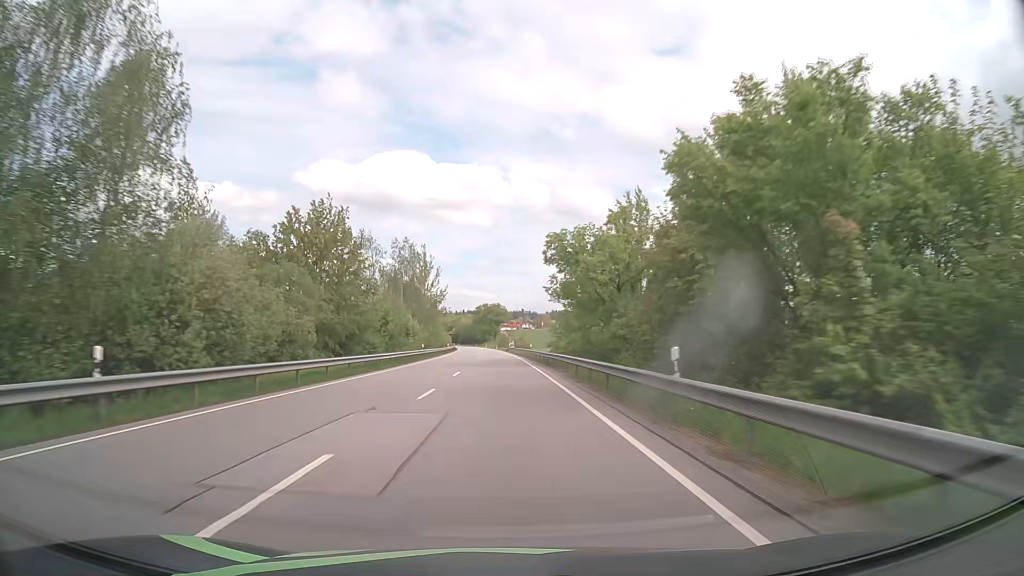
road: primary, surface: asphalt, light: Day
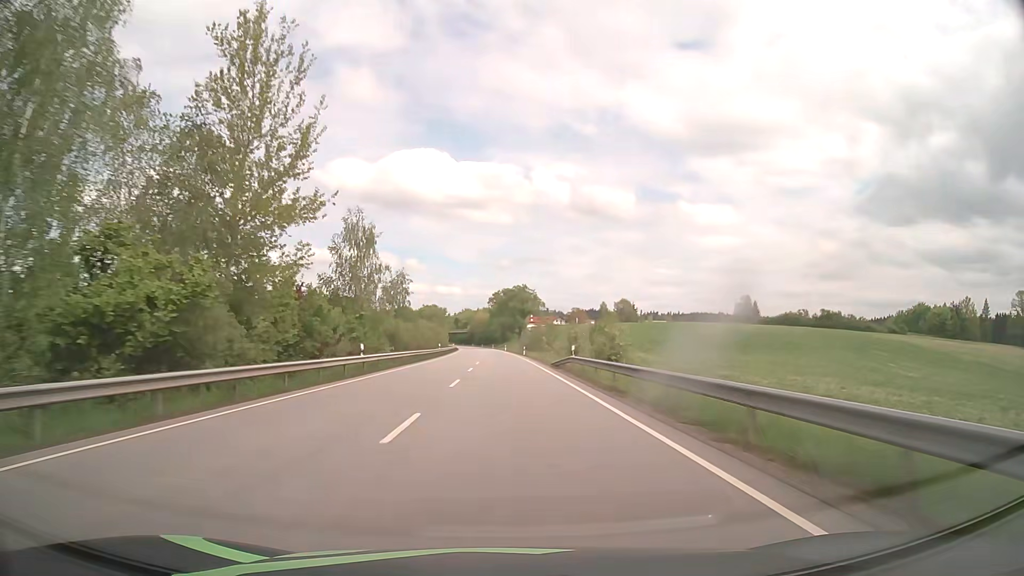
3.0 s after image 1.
(-1.3, +79.1) m; -2°
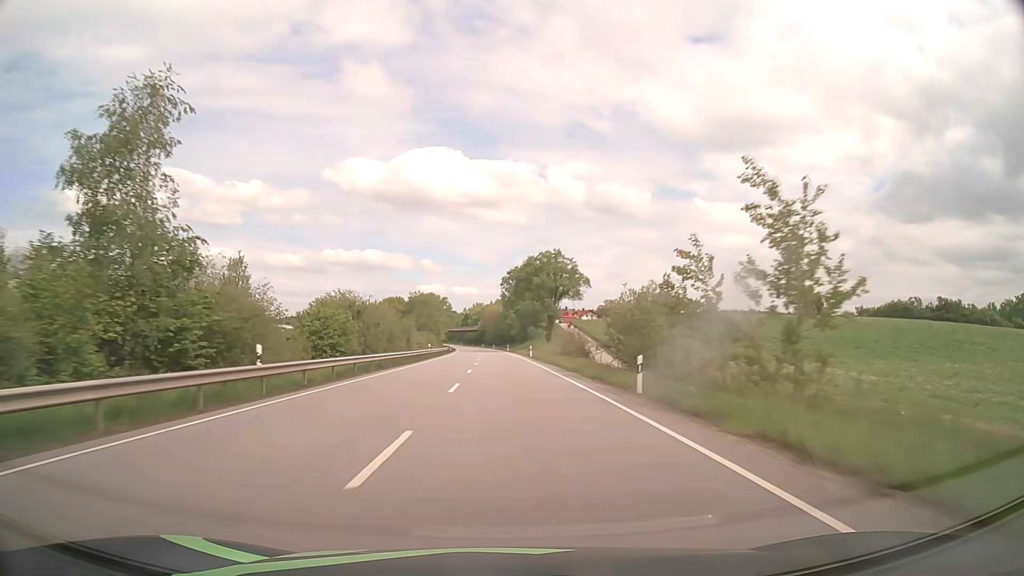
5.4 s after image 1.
(-0.8, +62.9) m; -1°
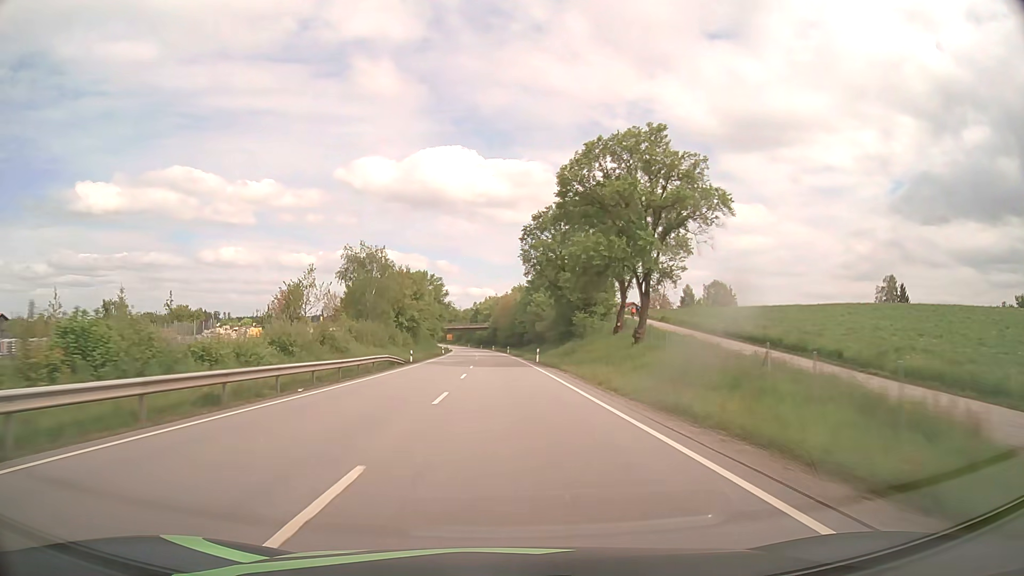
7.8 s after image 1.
(-0.8, +62.8) m; -1°
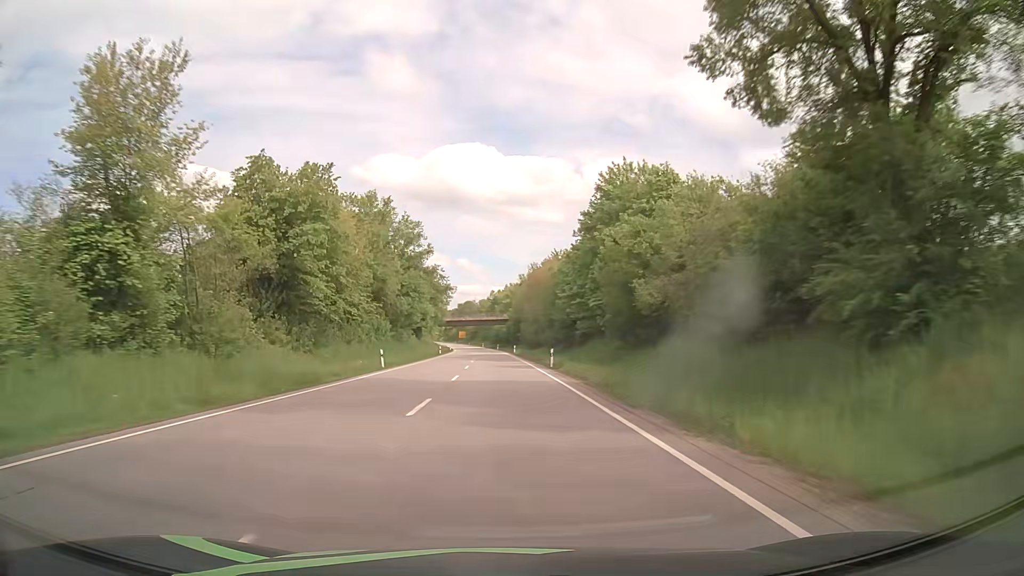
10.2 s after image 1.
(-0.9, +62.9) m; -2°
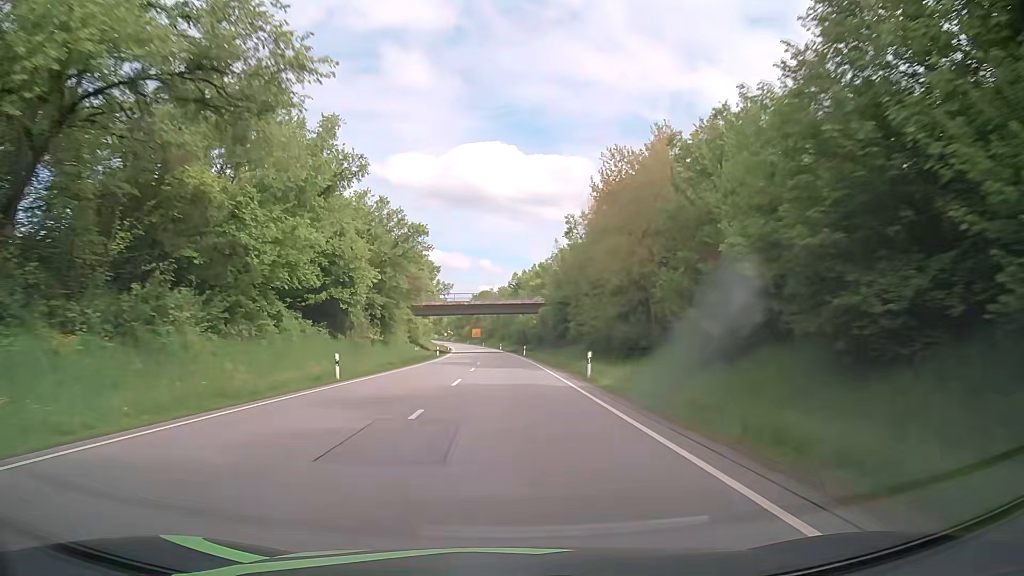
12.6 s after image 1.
(-1.2, +62.9) m; -2°
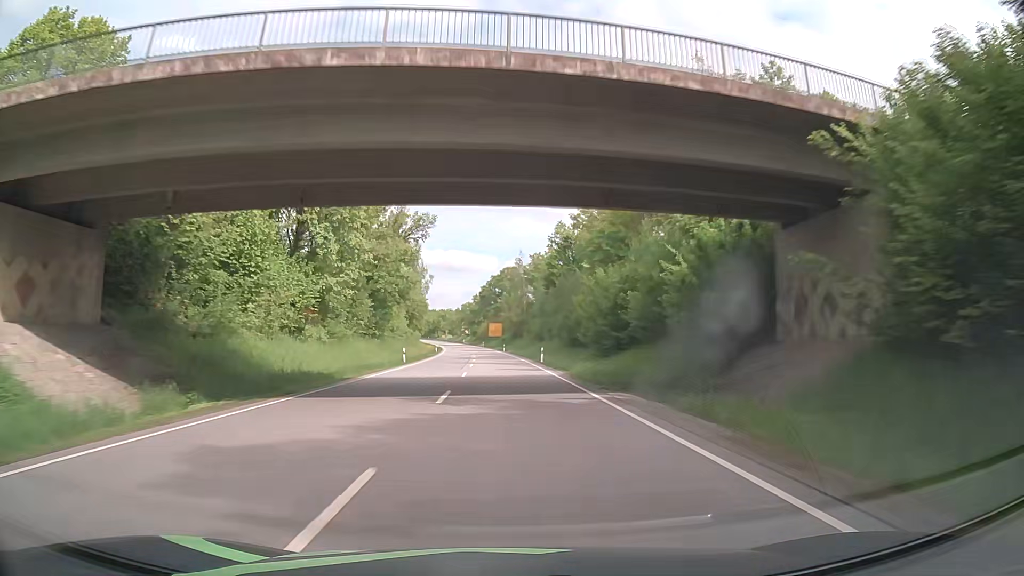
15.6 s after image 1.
(-1.7, +78.5) m; -3°
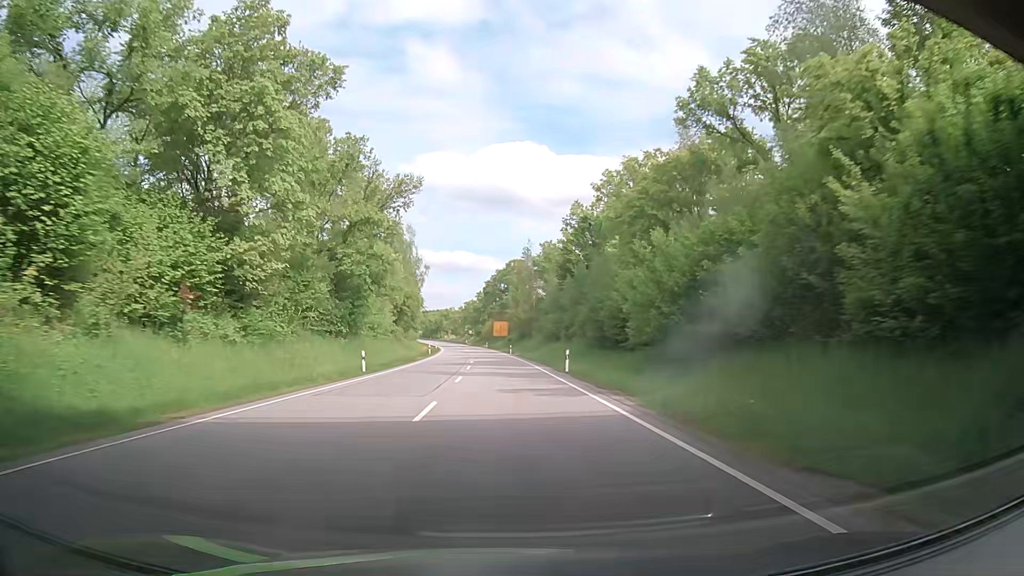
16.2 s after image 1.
(0.0, +15.7) m; 0°
(0, +10) (0, +20) (0, +30) (0, +40) (-1, +50) (-1, +60) (-1, +70) (-2, +80) (-3, +90) (-3, +100) m
